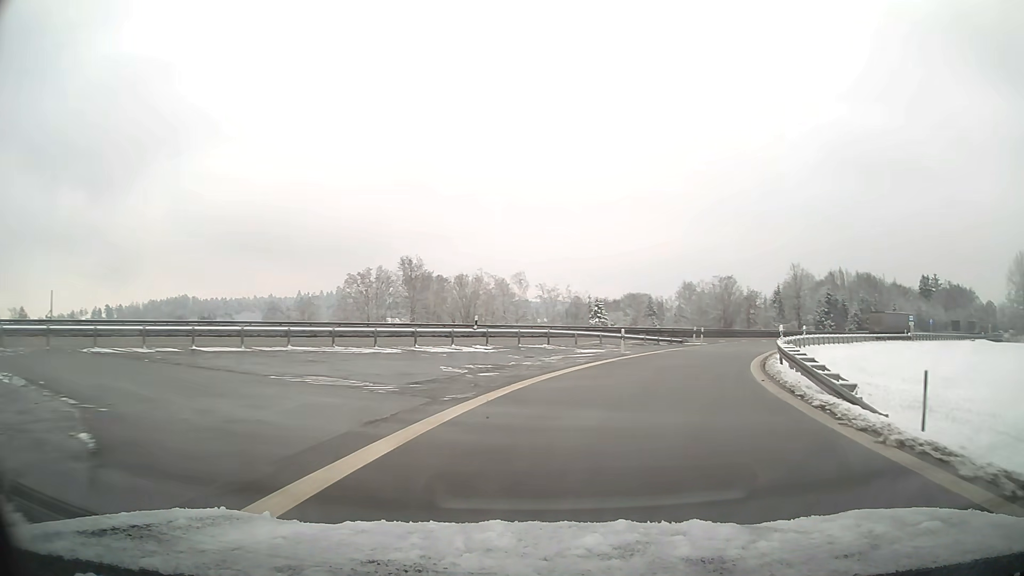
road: motorway_link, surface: asphalt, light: Day
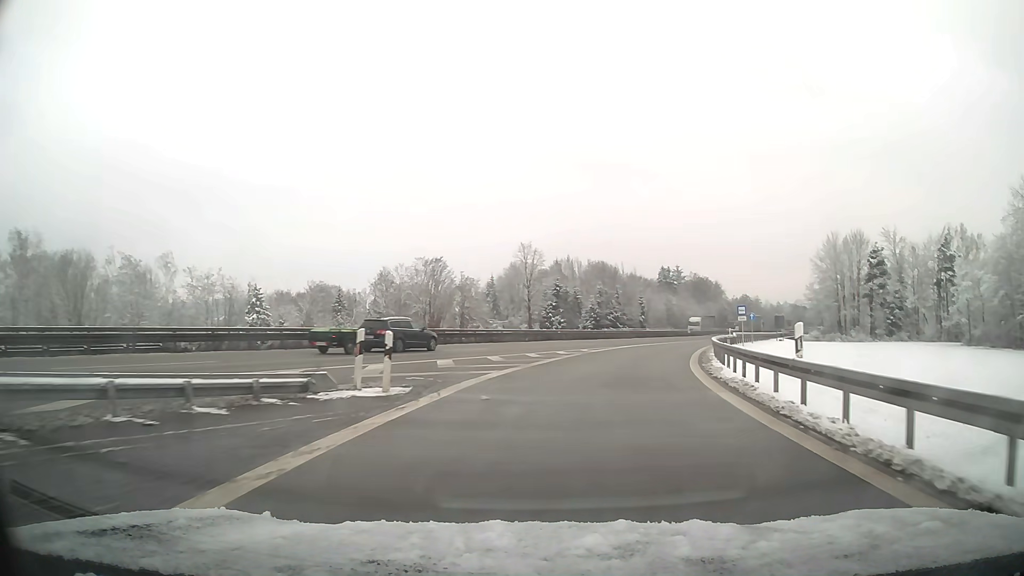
(+7.4, +32.0) m; +24°
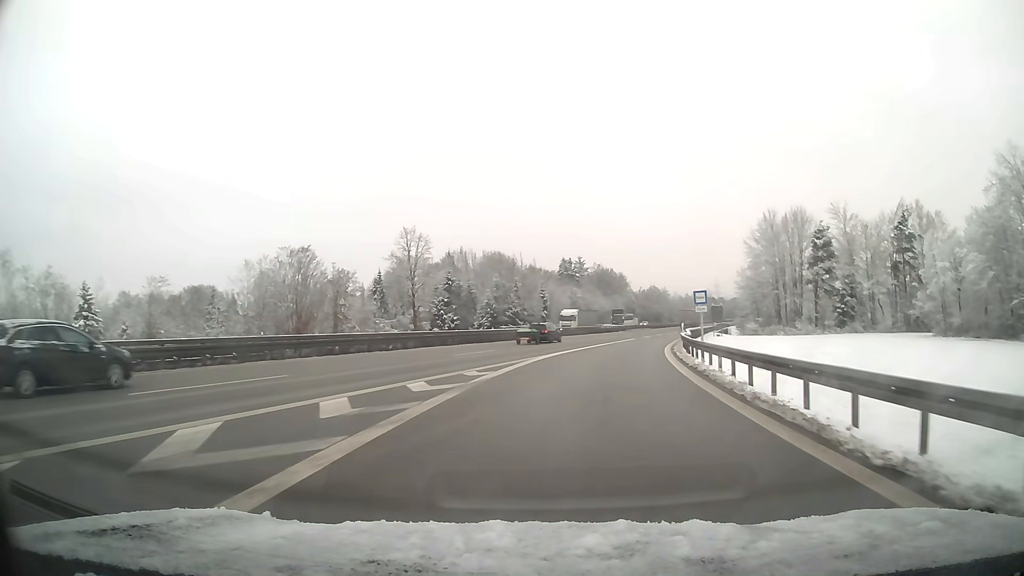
(+1.3, +17.1) m; +8°
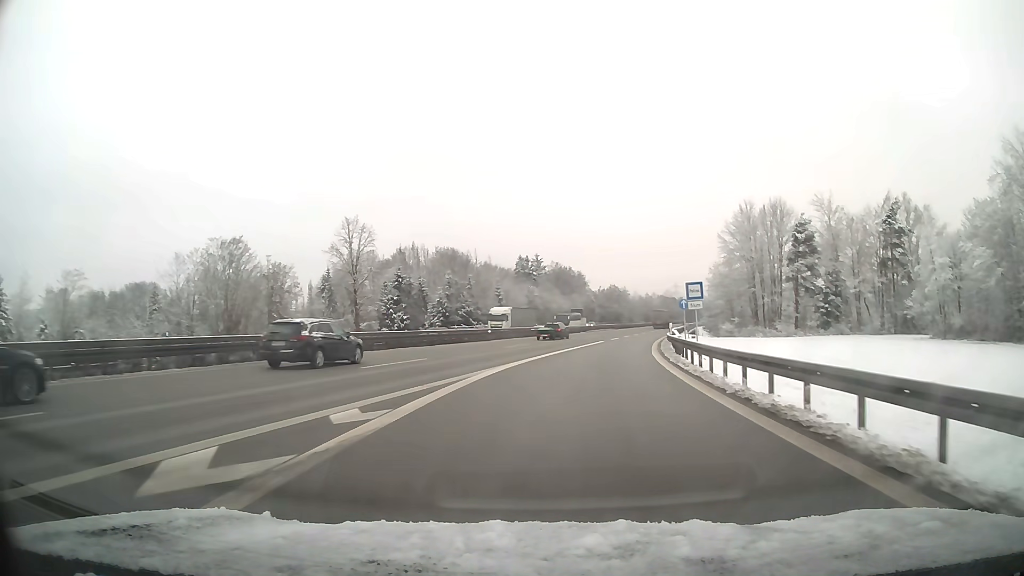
(+0.3, +8.8) m; +3°
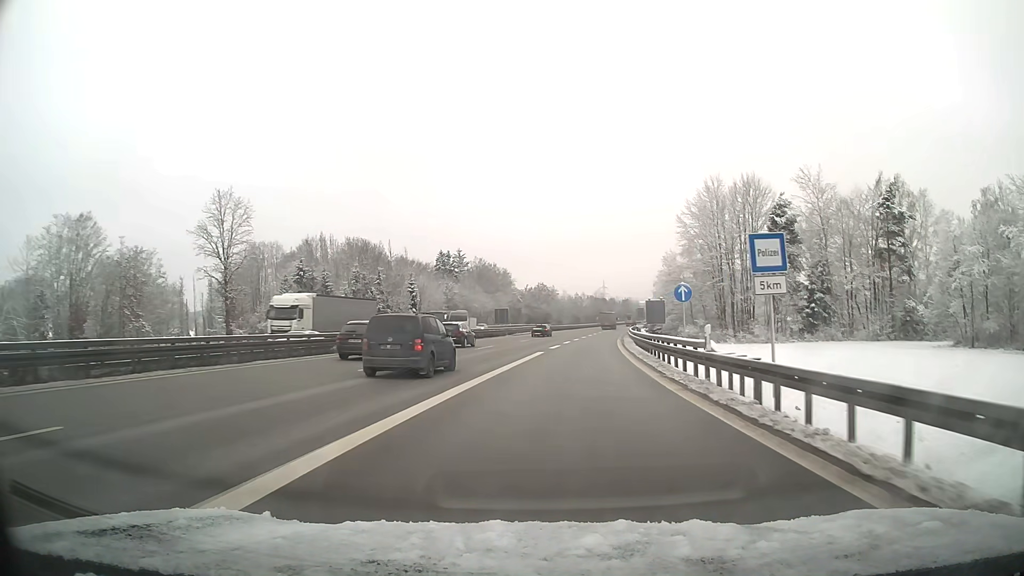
(+1.0, +18.4) m; +6°
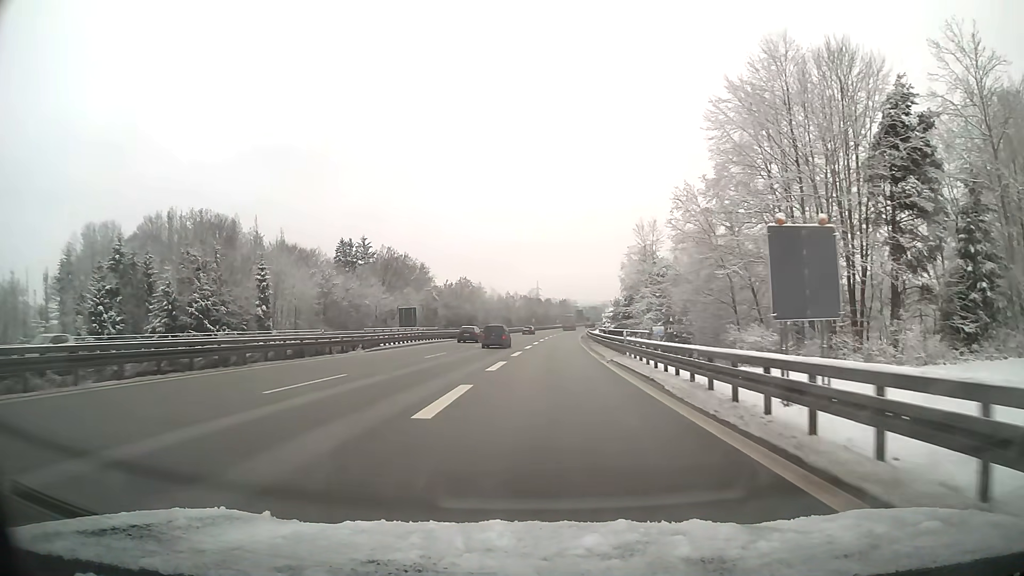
(+2.5, +42.3) m; +5°
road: motorway
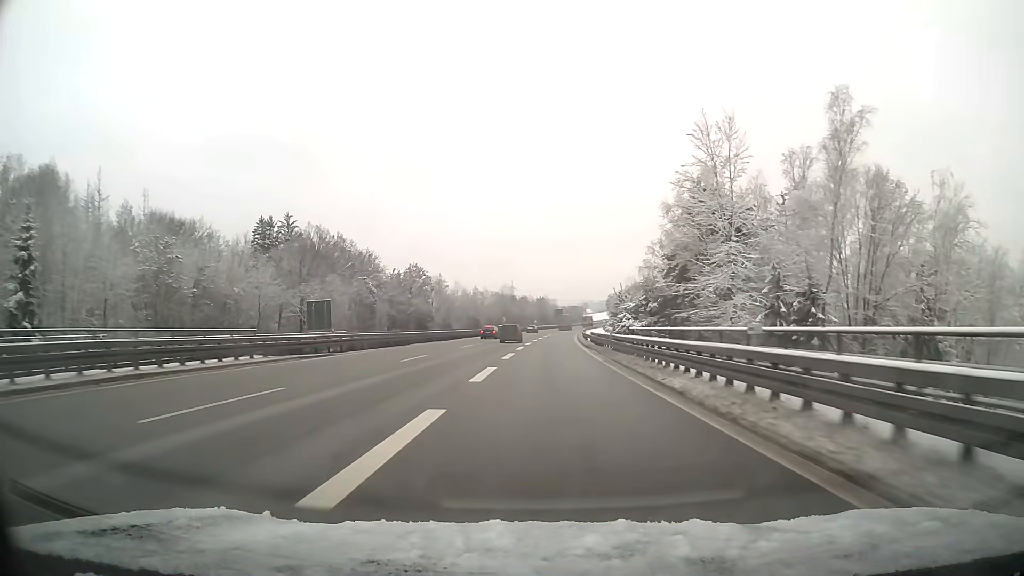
(+0.7, +42.0) m; +2°
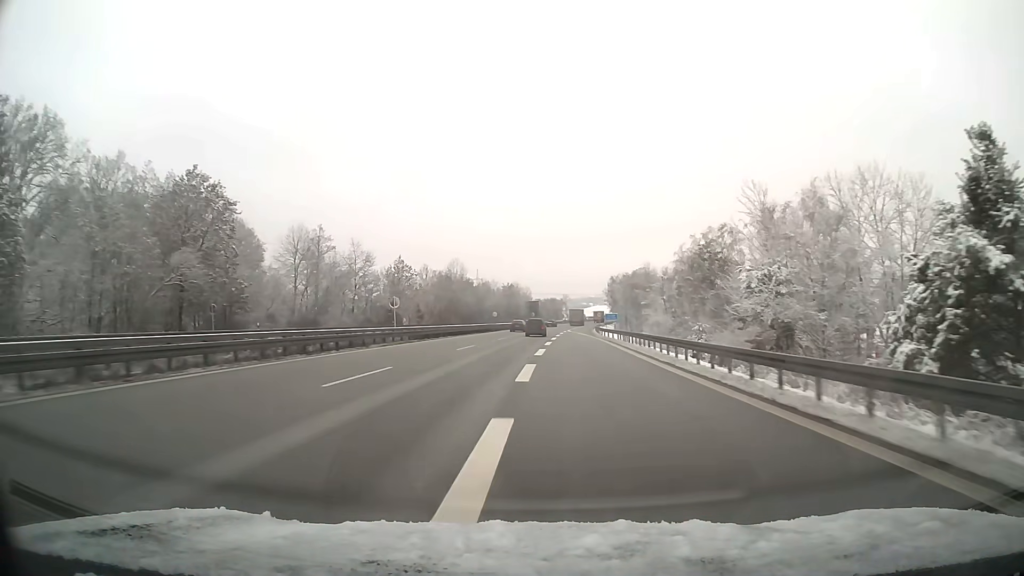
(+1.7, +86.6) m; +3°
